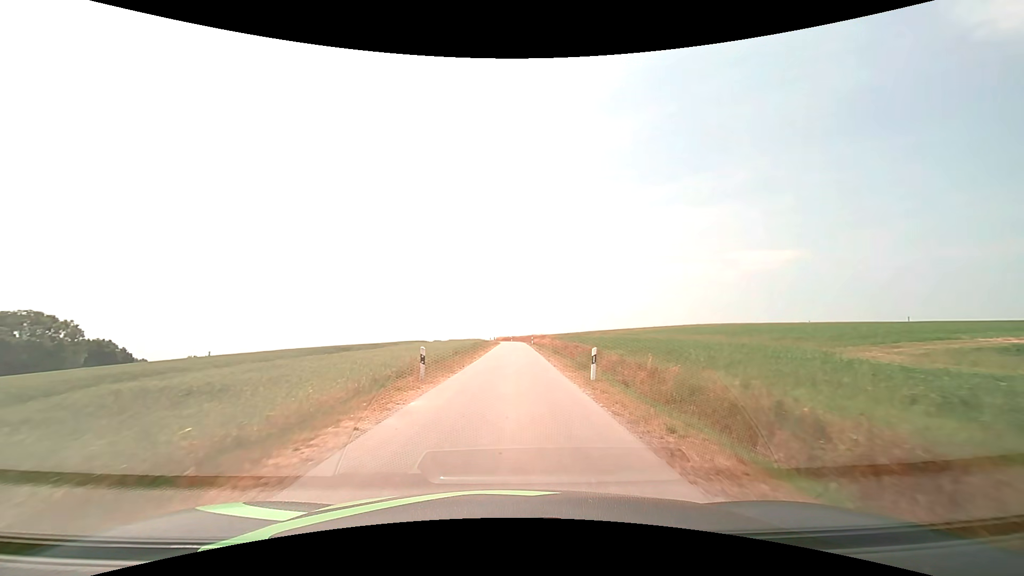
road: unclassified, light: Day
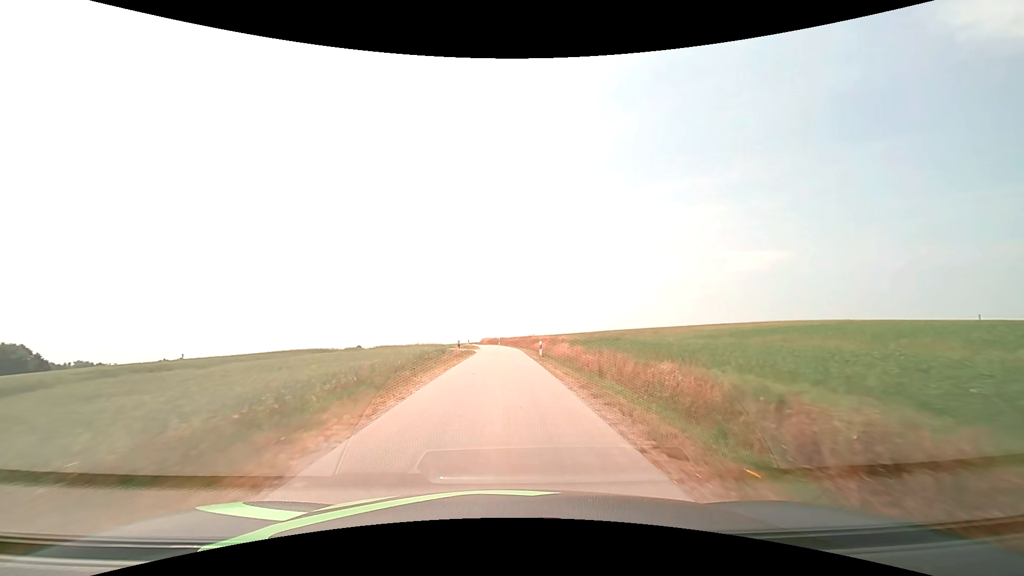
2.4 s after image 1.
(+0.6, +35.4) m; +1°
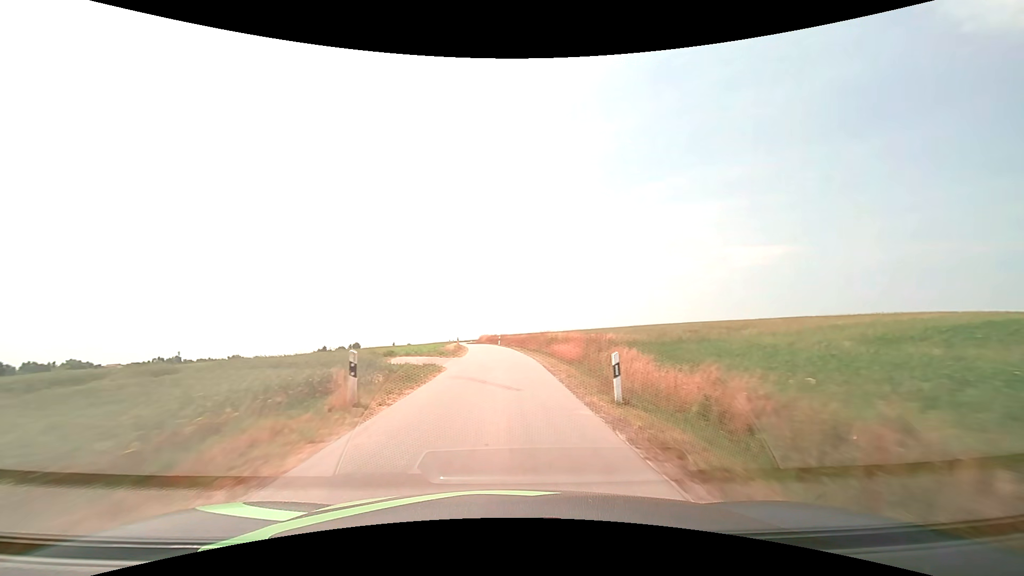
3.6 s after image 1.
(0.0, +20.7) m; 0°
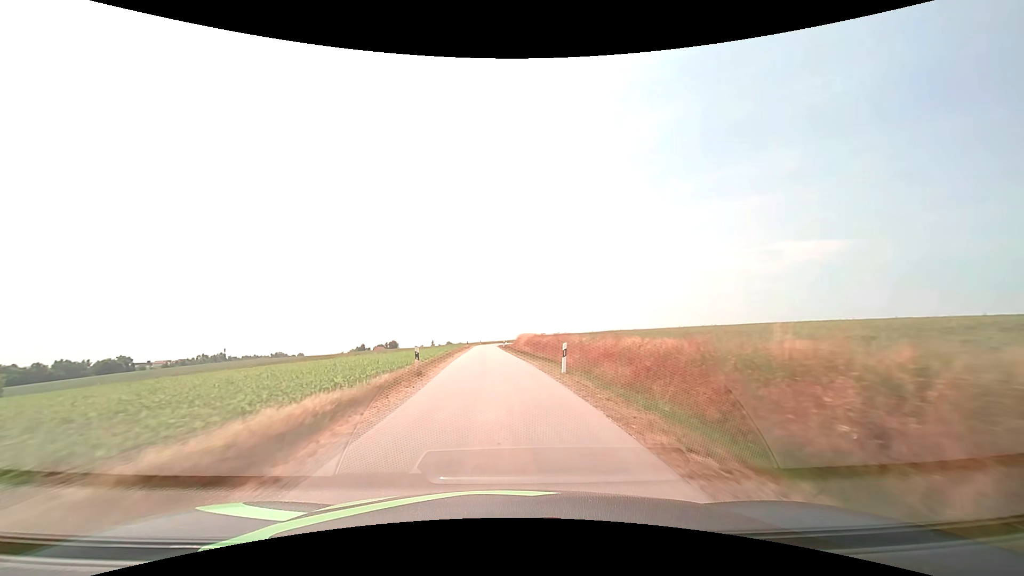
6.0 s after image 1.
(-1.3, +42.8) m; -5°
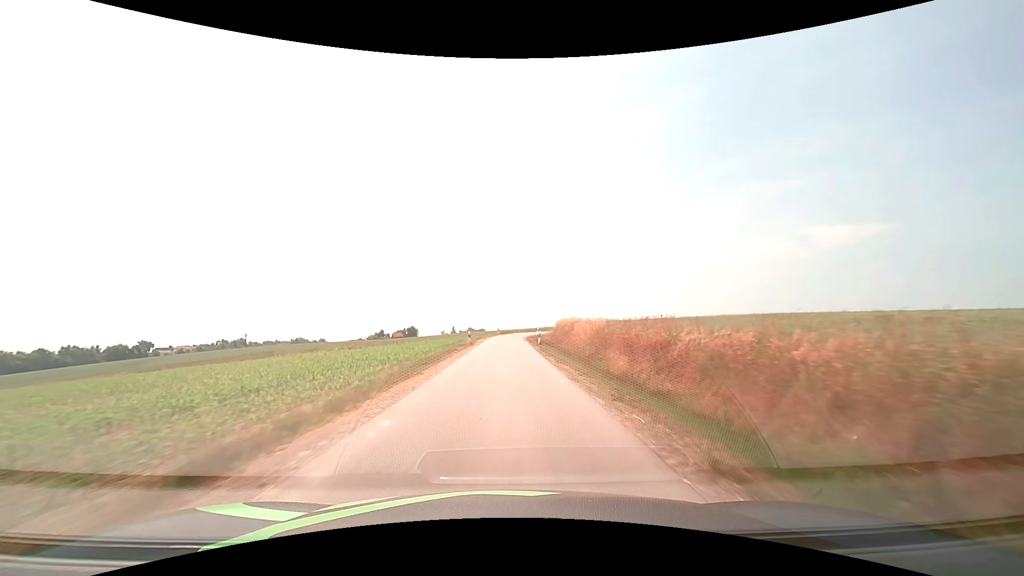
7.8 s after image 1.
(-1.1, +32.0) m; -3°
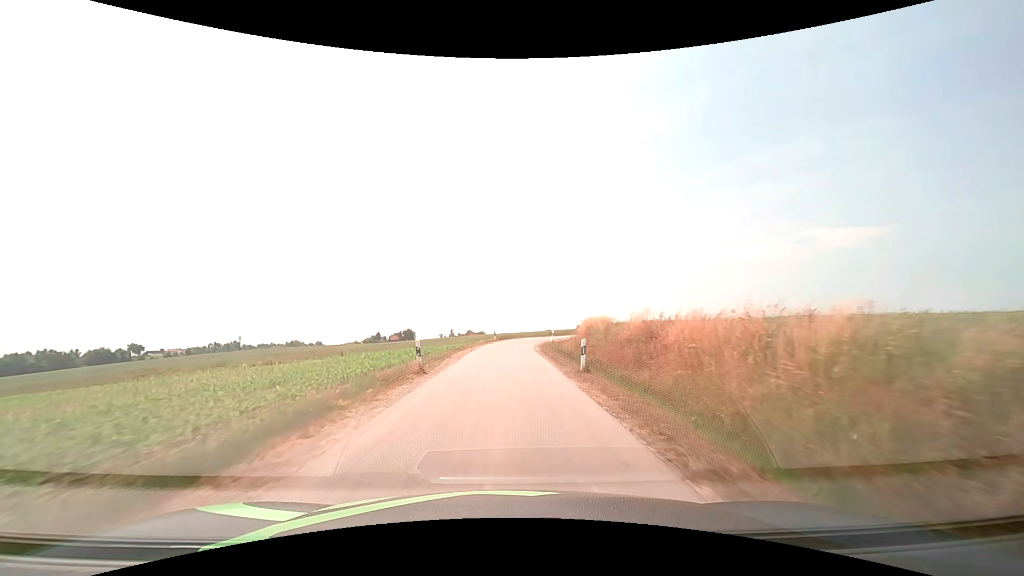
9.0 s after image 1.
(0.0, +19.8) m; 0°
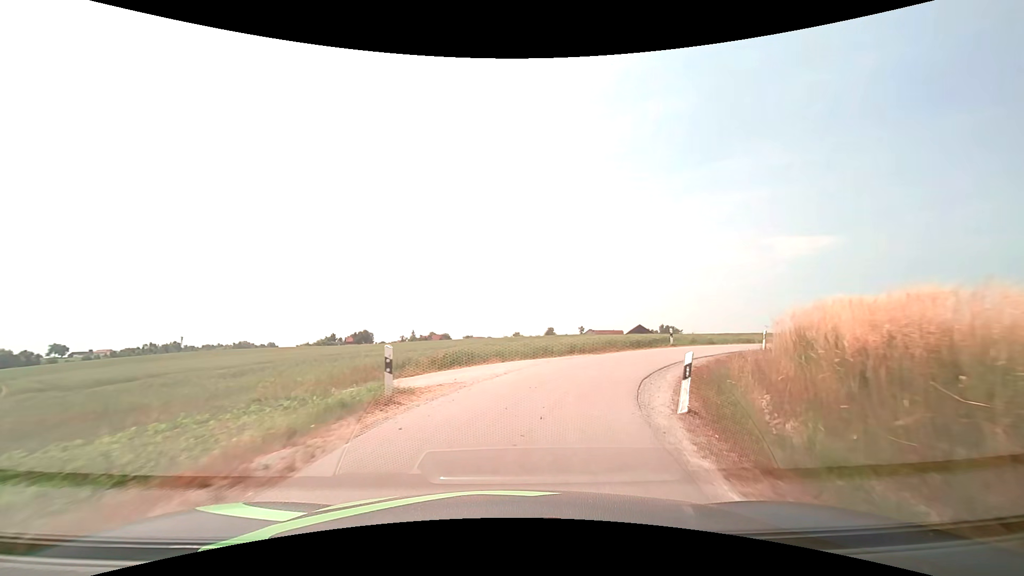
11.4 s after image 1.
(+0.2, +33.9) m; +3°
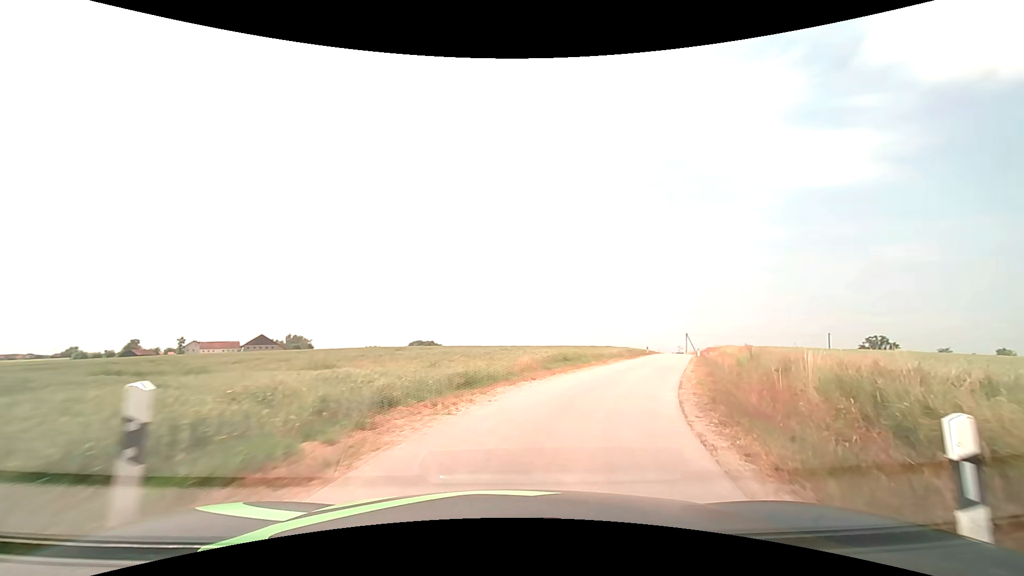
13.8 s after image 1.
(+7.8, +24.3) m; +40°
(+1, +10) (+5, +19) (+8, +29) (+12, +38) (+16, +47) (+19, +56) (+23, +66) (+27, +75) (+30, +85) (+33, +94) m
